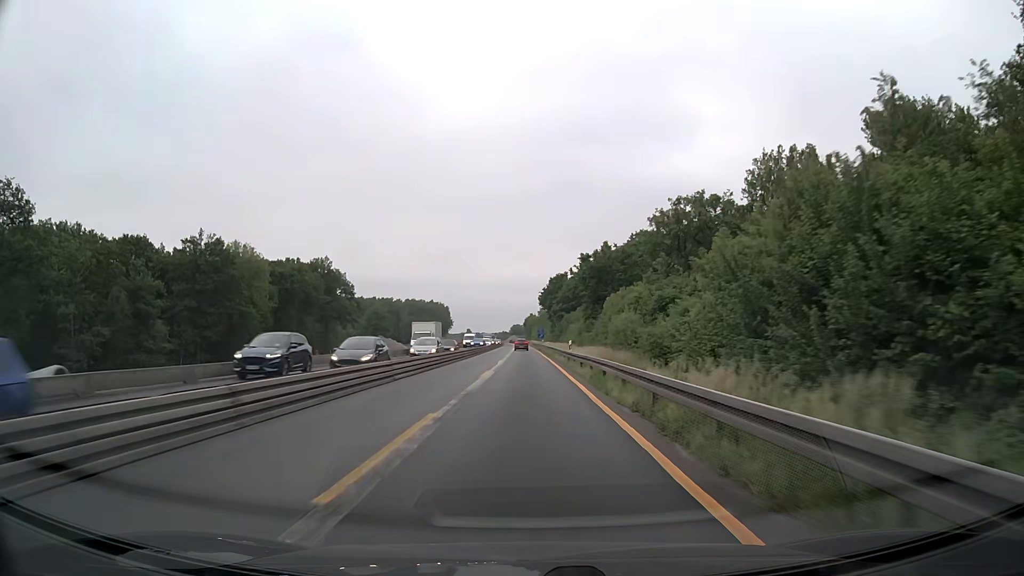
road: motorway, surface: asphalt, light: Day
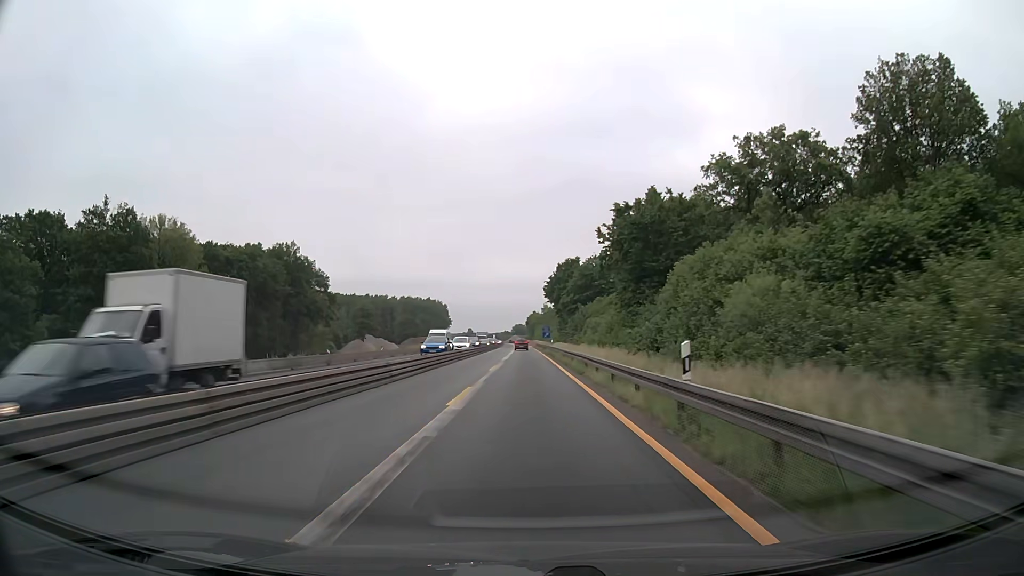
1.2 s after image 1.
(-0.1, +25.8) m; 0°
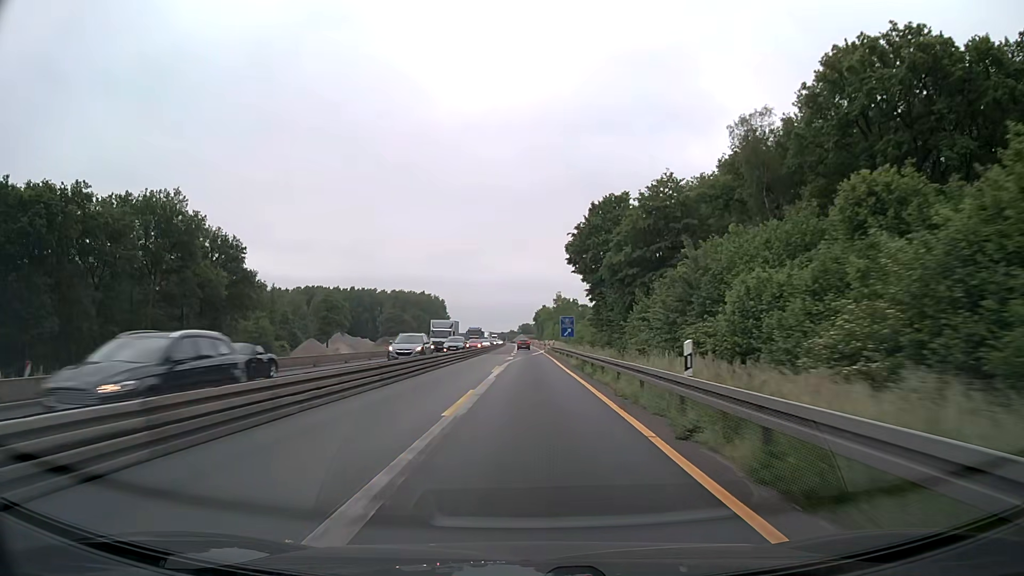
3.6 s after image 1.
(-0.2, +51.6) m; 0°
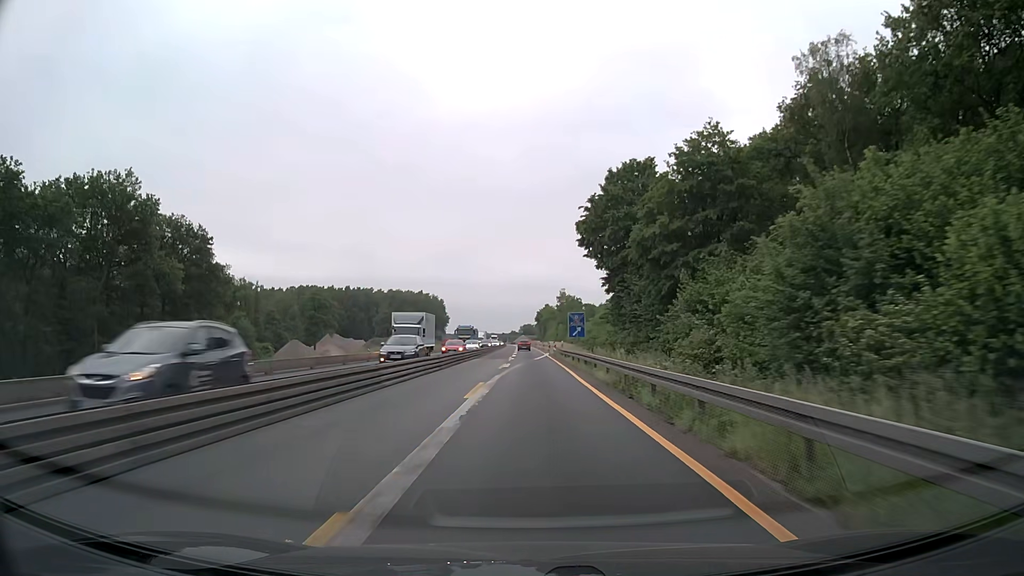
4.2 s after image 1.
(-0.1, +12.9) m; 0°
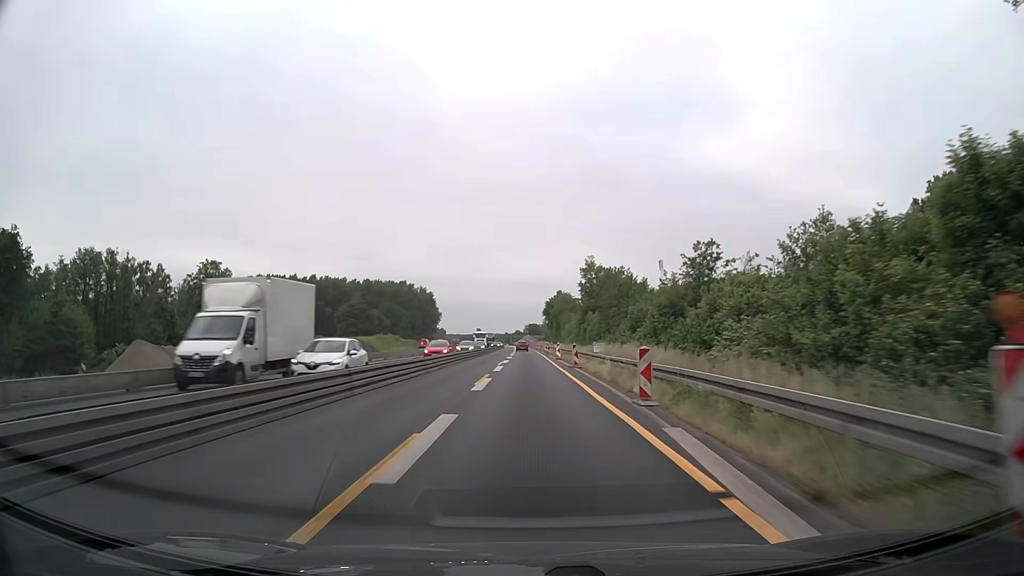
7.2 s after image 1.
(+0.2, +64.5) m; -1°
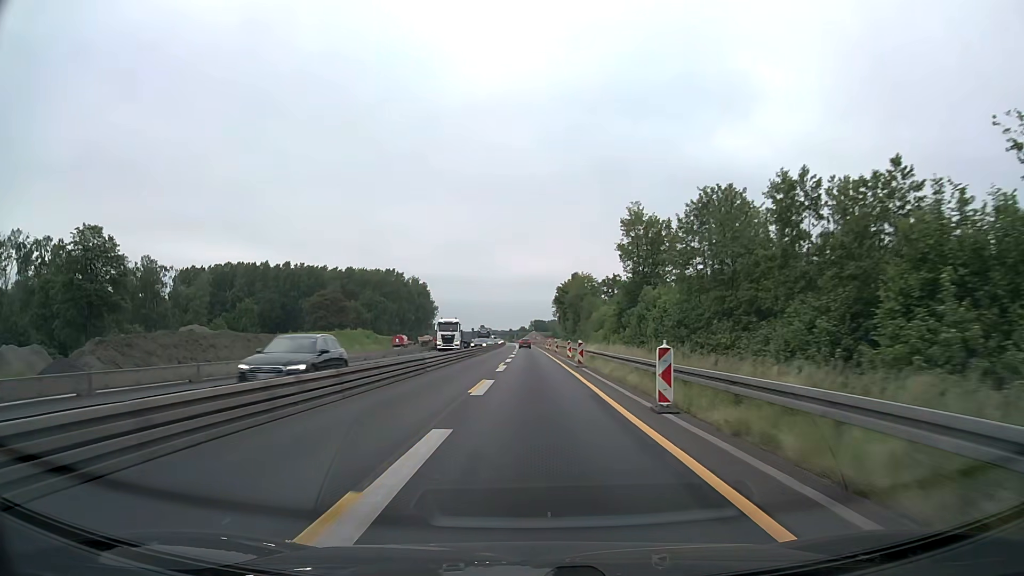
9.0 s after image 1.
(+0.1, +38.7) m; 0°
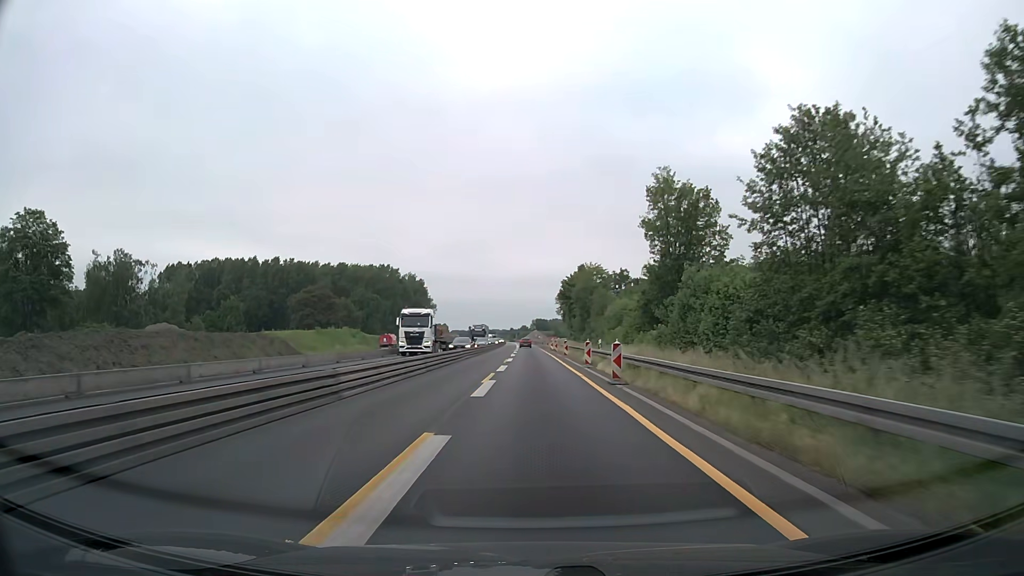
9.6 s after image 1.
(0.0, +12.9) m; 0°
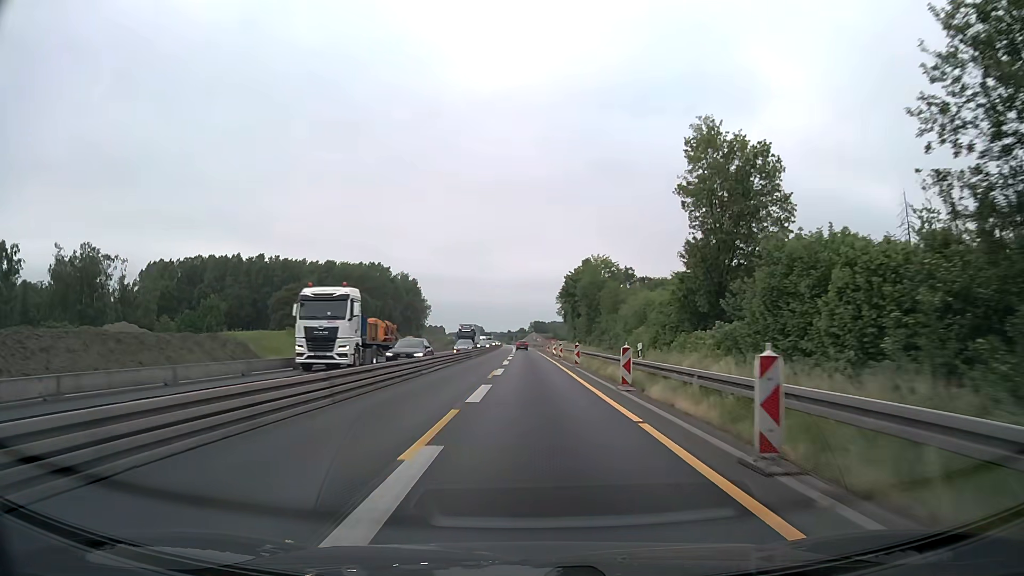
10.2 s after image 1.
(0.0, +12.9) m; 0°
(0, +10) (0, +20) (0, +30) (0, +40) (0, +50) (0, +60) (0, +70) (0, +80) (0, +90) (0, +100) m
